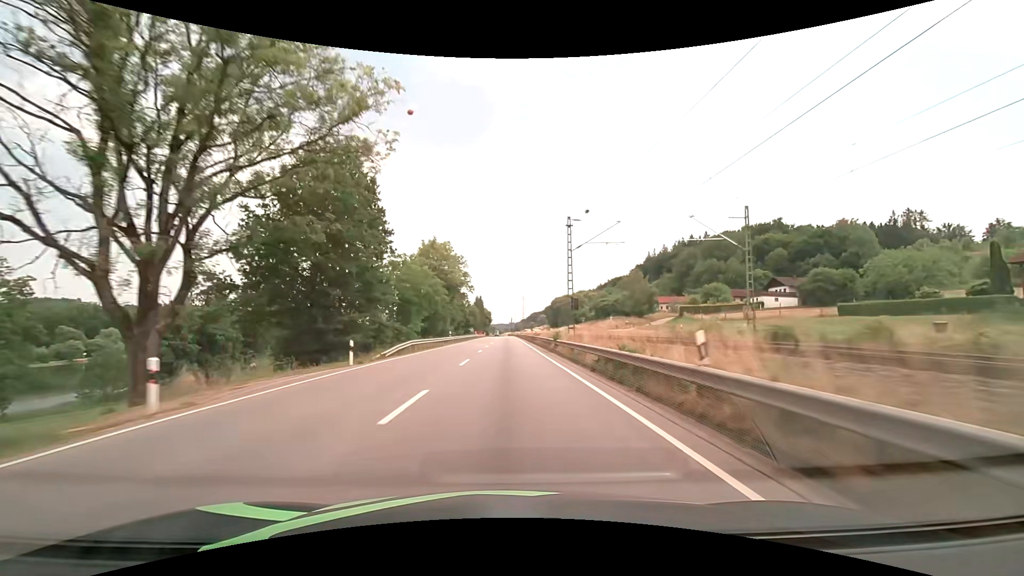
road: primary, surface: asphalt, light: Day
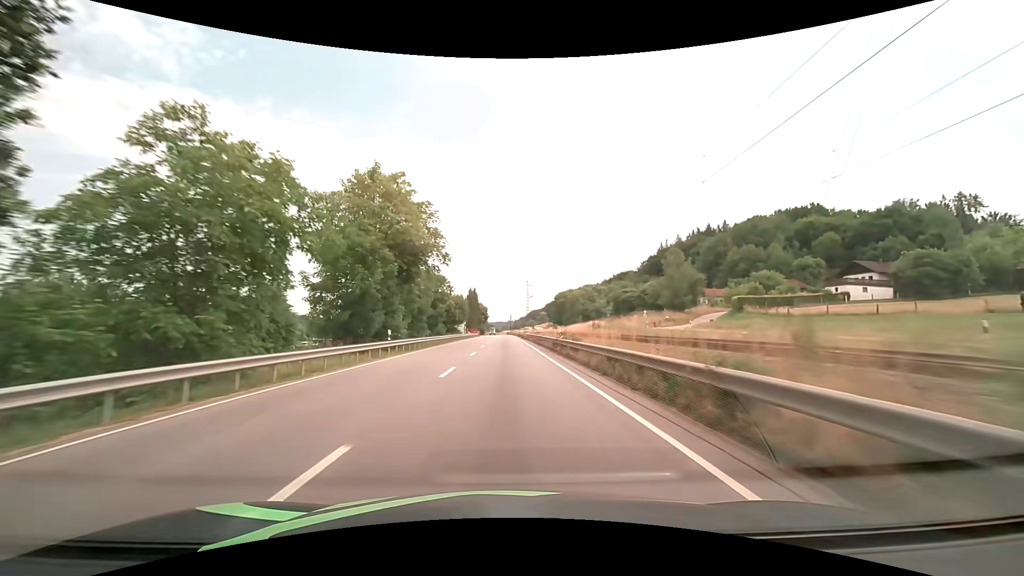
(+0.1, +29.9) m; 0°
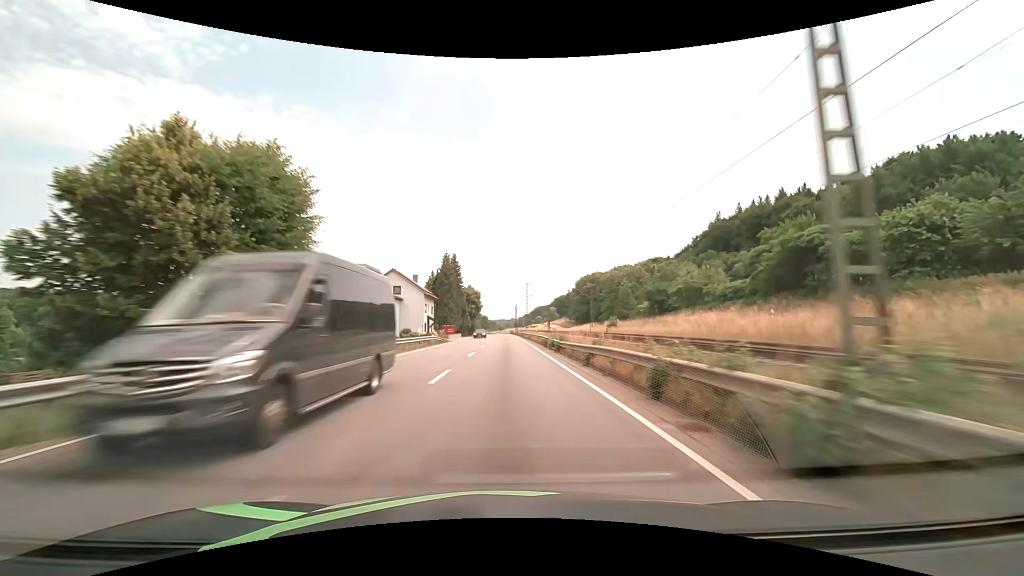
(-0.3, +75.5) m; -1°
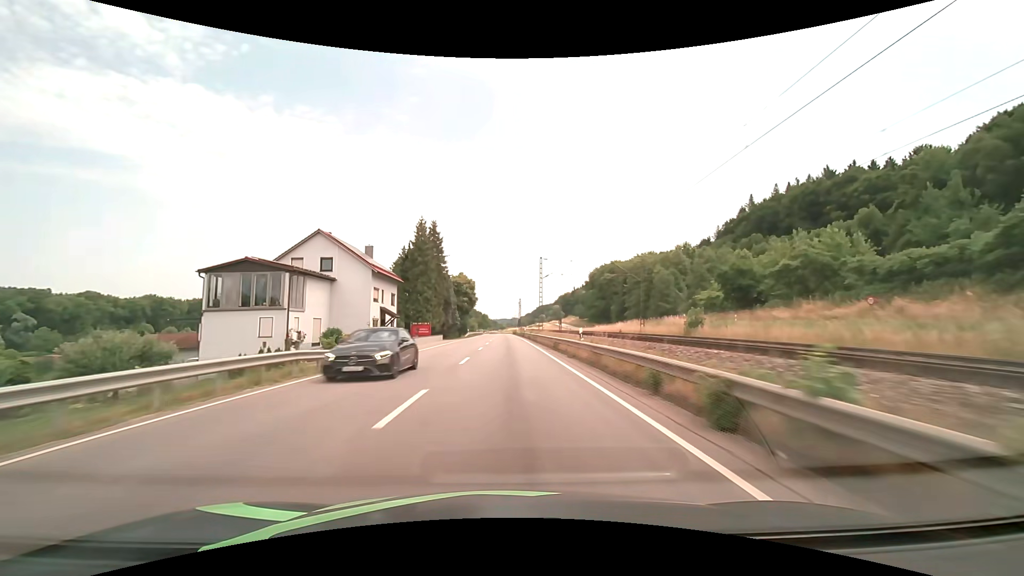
(0.0, +30.0) m; 0°
(0, +10) (0, +20) (0, +30) (0, +40) (0, +50) (0, +60) (0, +70) (0, +80) (0, +90) (0, +100) m
